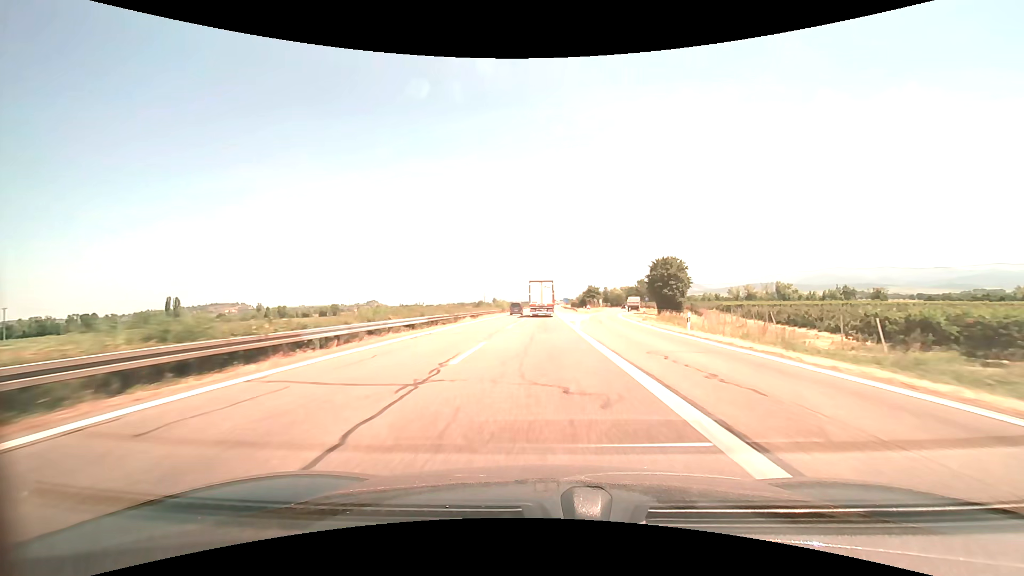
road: motorway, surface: asphalt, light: Day
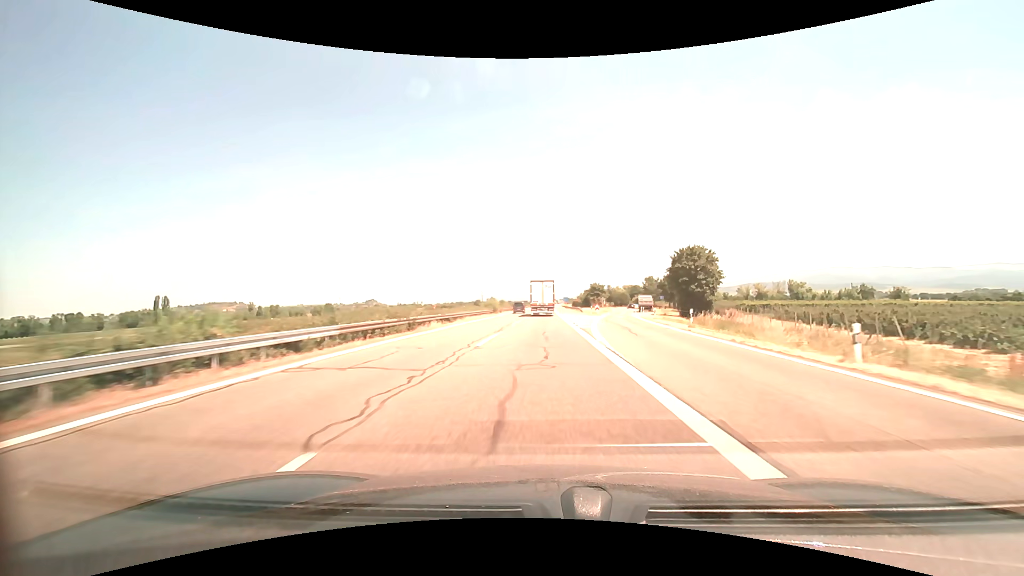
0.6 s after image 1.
(0.0, +13.2) m; 0°
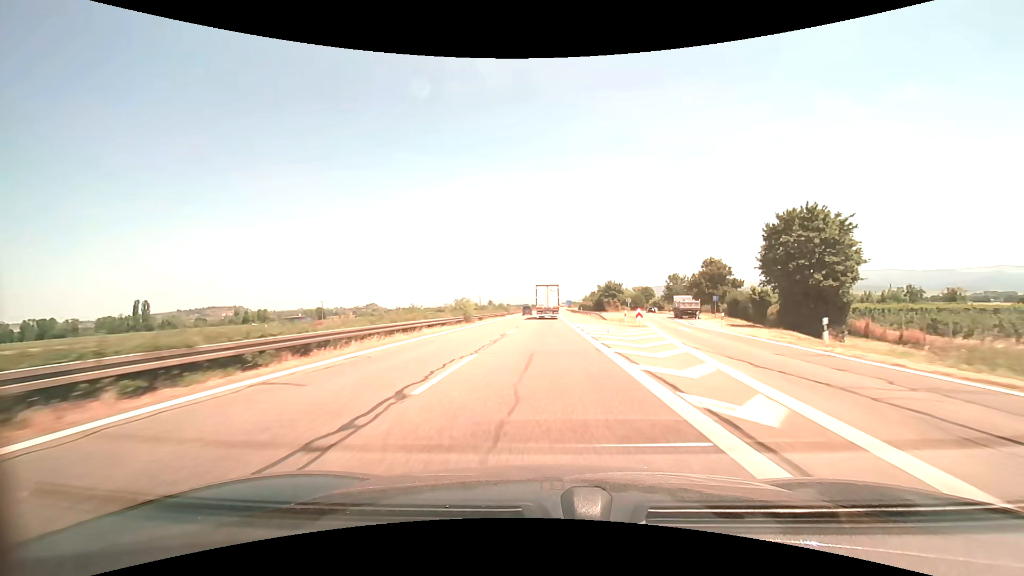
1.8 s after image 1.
(0.0, +26.3) m; 0°
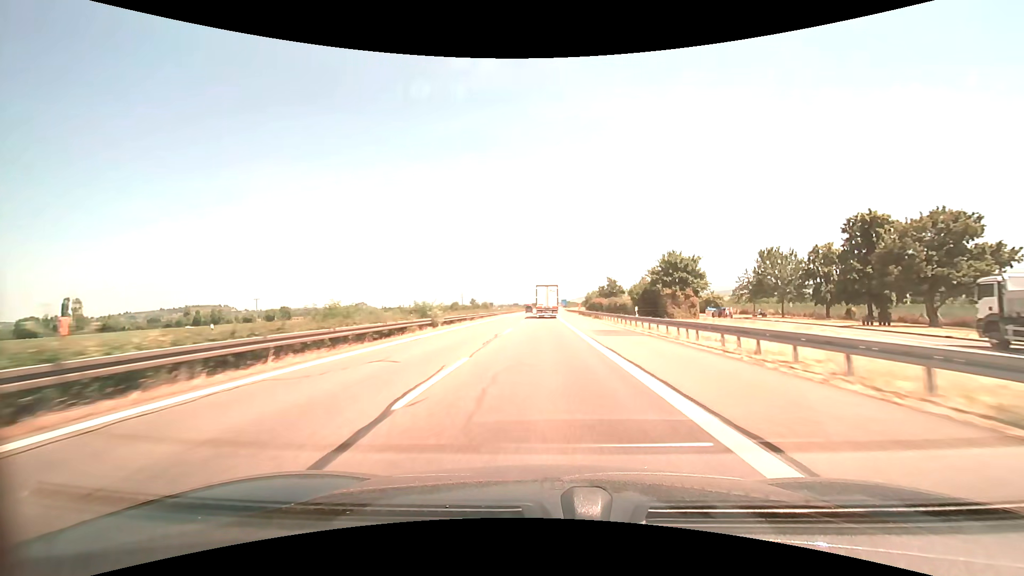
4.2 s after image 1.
(+0.3, +55.2) m; +1°
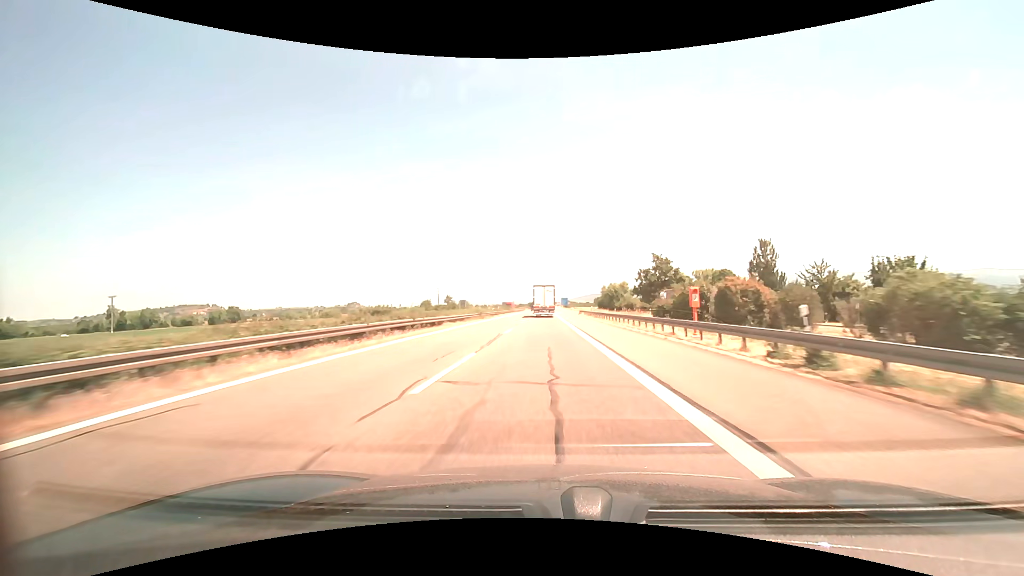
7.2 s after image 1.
(0.0, +71.3) m; 0°
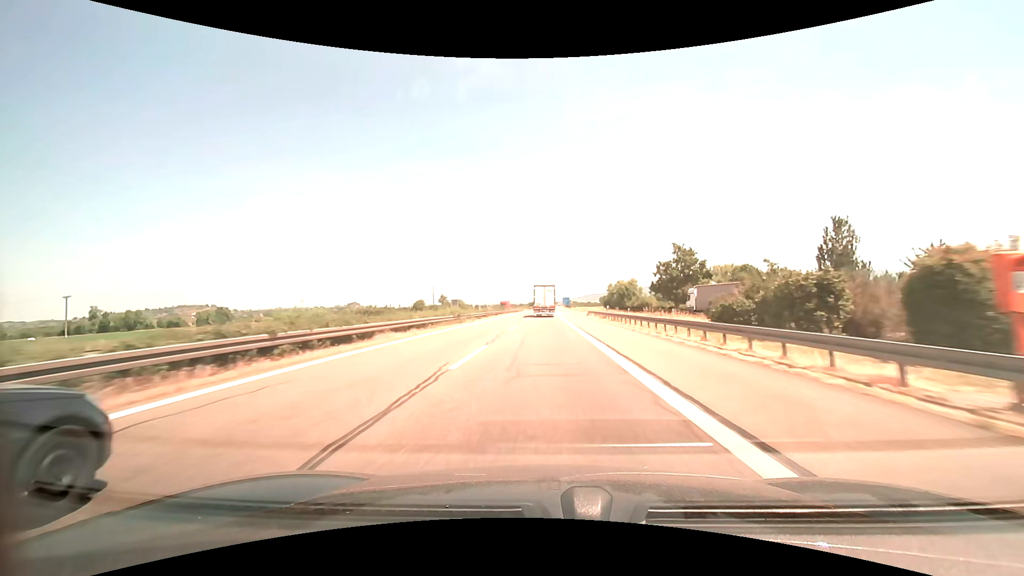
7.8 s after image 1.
(0.0, +14.4) m; 0°
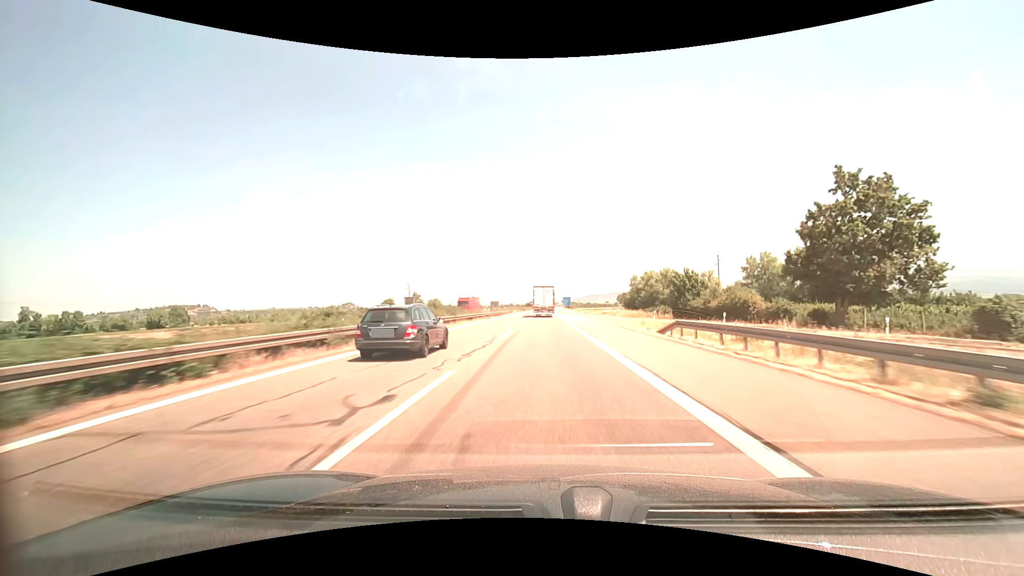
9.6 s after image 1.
(0.0, +43.5) m; 0°
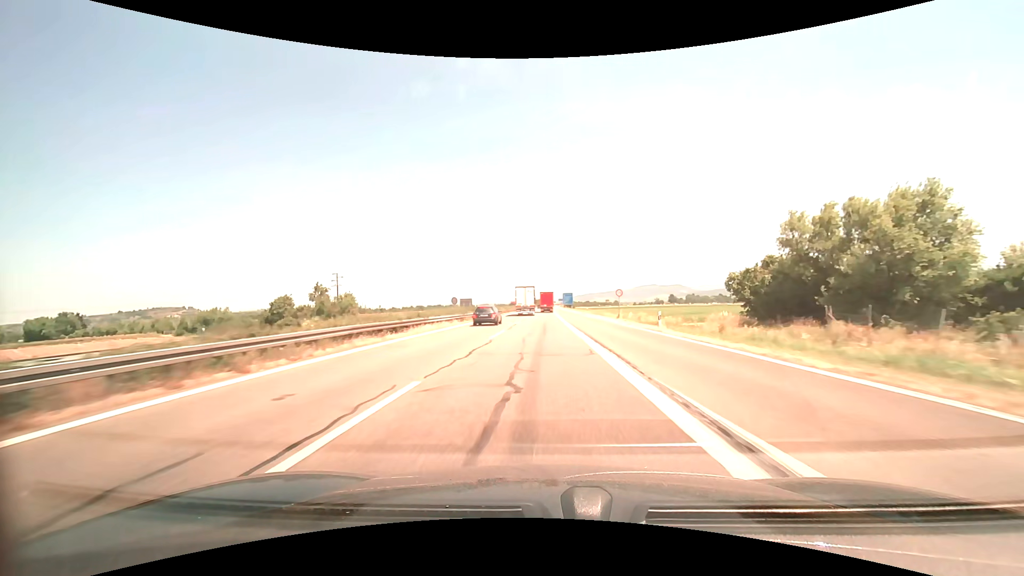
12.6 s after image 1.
(+0.6, +72.4) m; +1°
(0, +10) (0, +20) (0, +30) (0, +40) (0, +50) (0, +60) (0, +70) (0, +80) (0, +90) (0, +100) m
